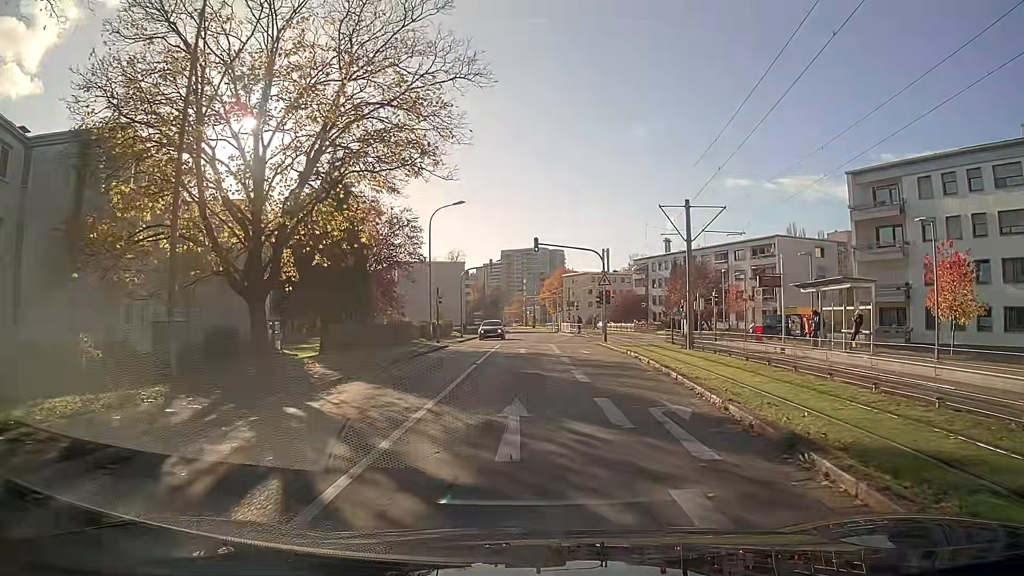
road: residential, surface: asphalt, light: Day
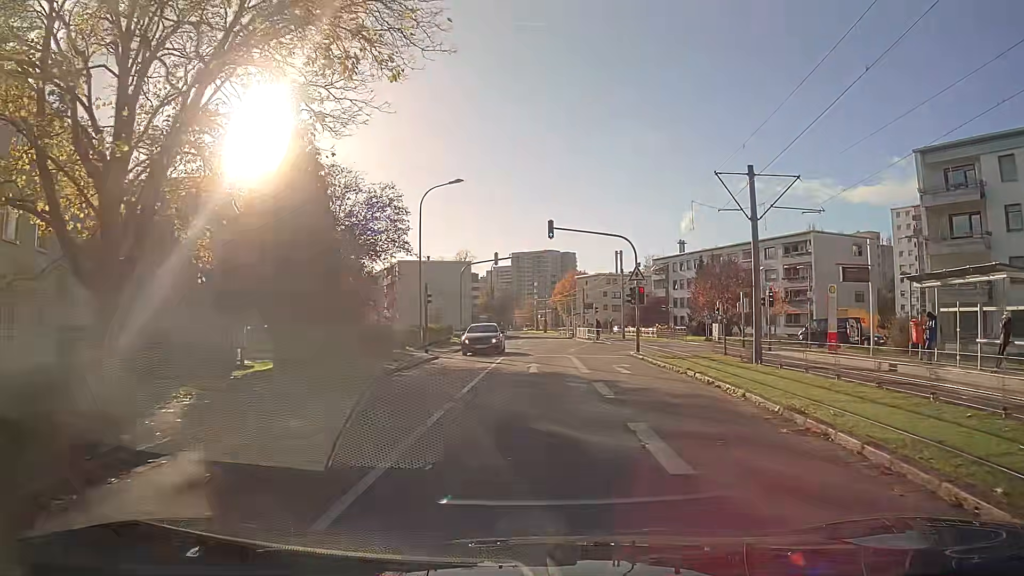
(-0.1, +8.3) m; -1°
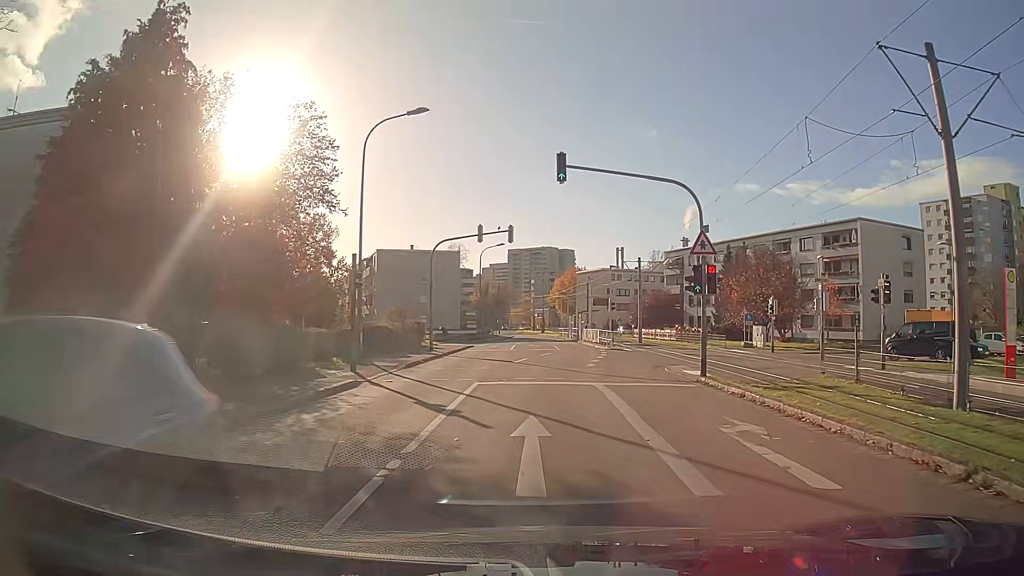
(0.0, +12.6) m; 0°
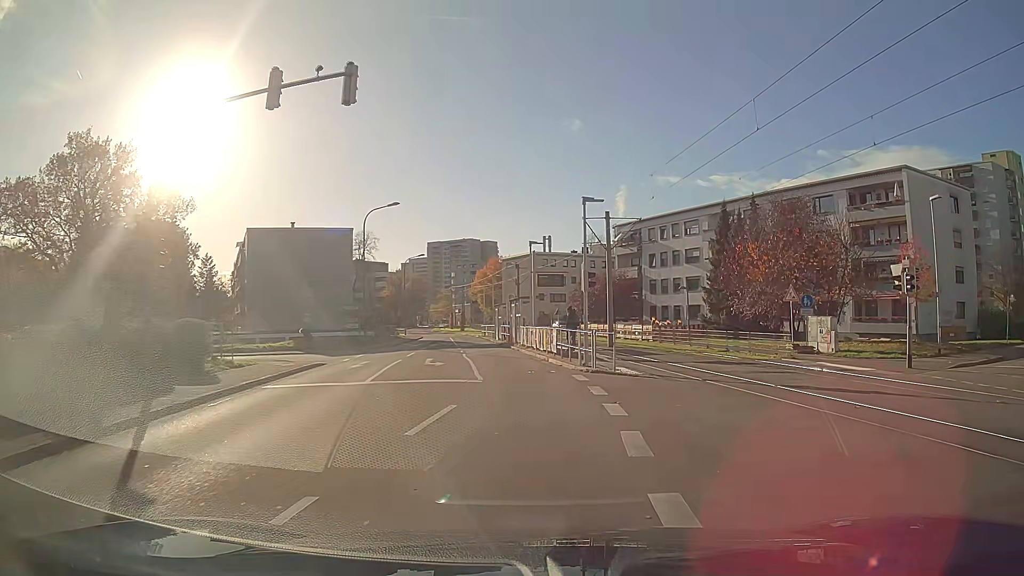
(+1.0, +21.3) m; +7°
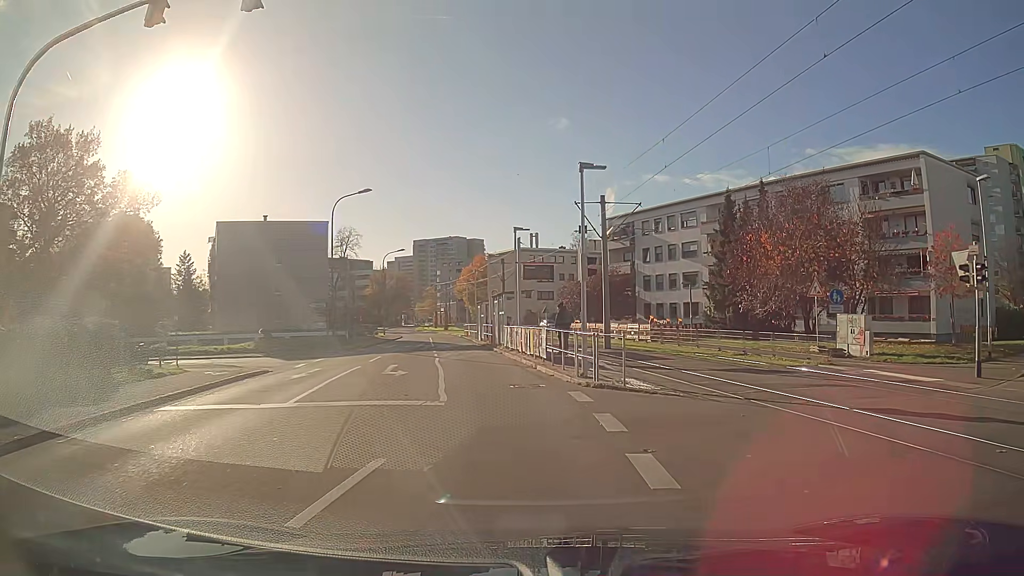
(0.0, +4.3) m; 0°
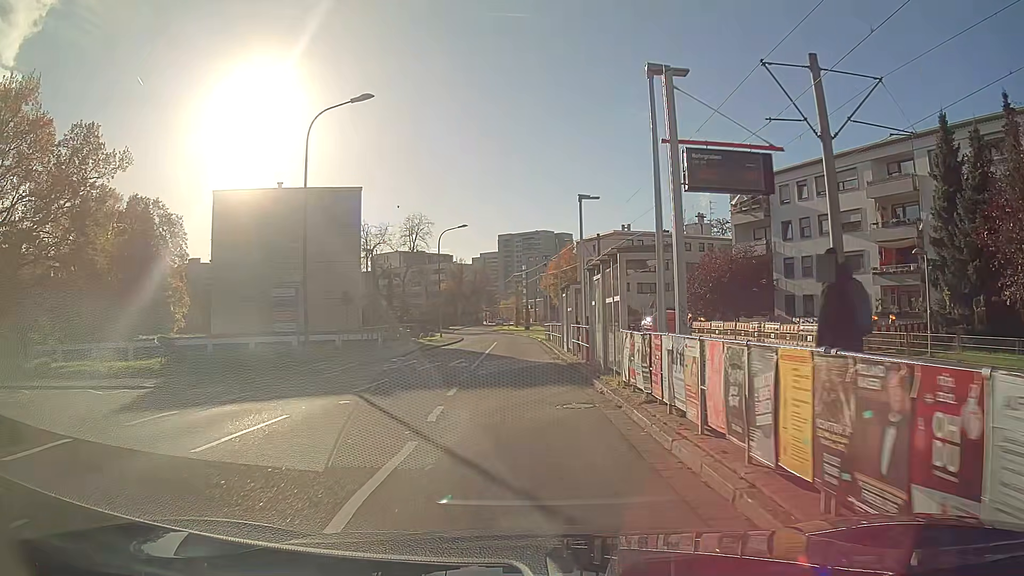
(-1.1, +17.6) m; -7°
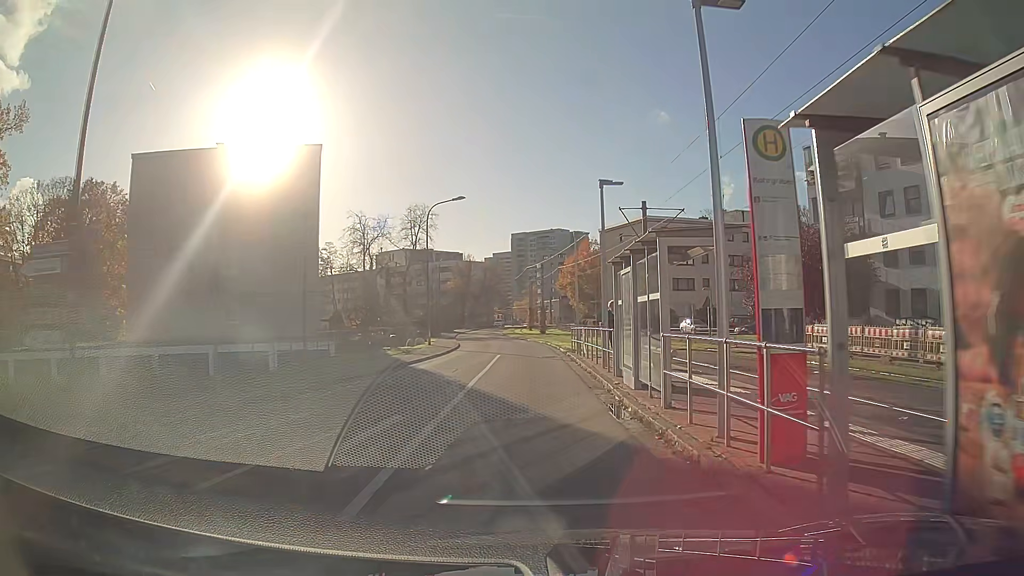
(-0.2, +13.5) m; -1°
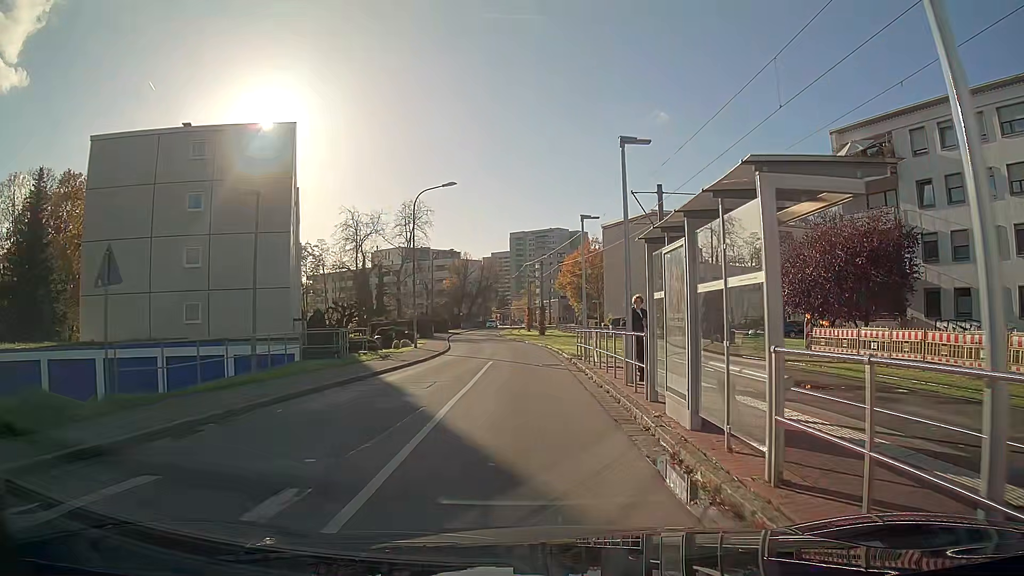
(0.0, +4.4) m; 0°
